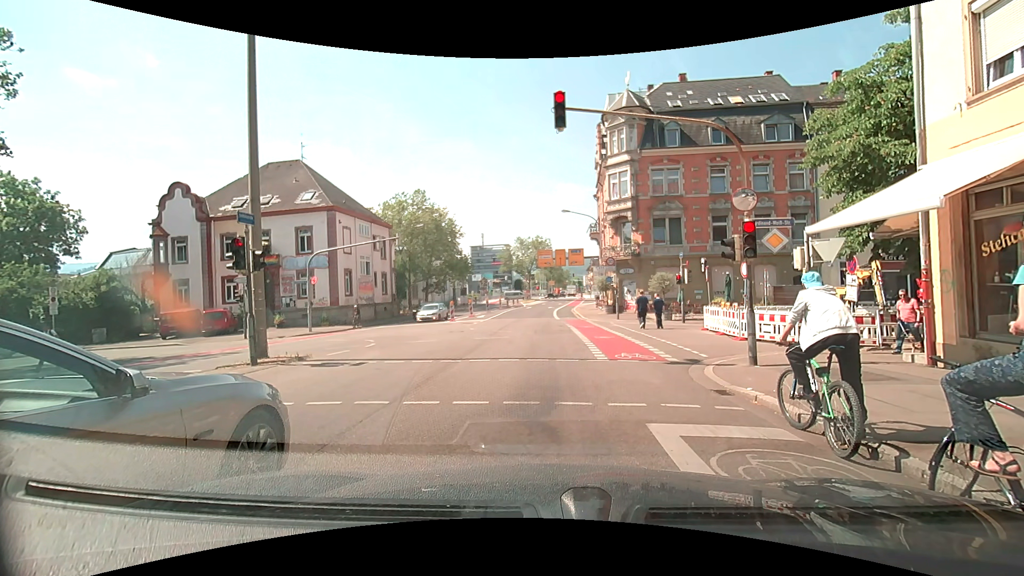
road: secondary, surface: asphalt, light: Day
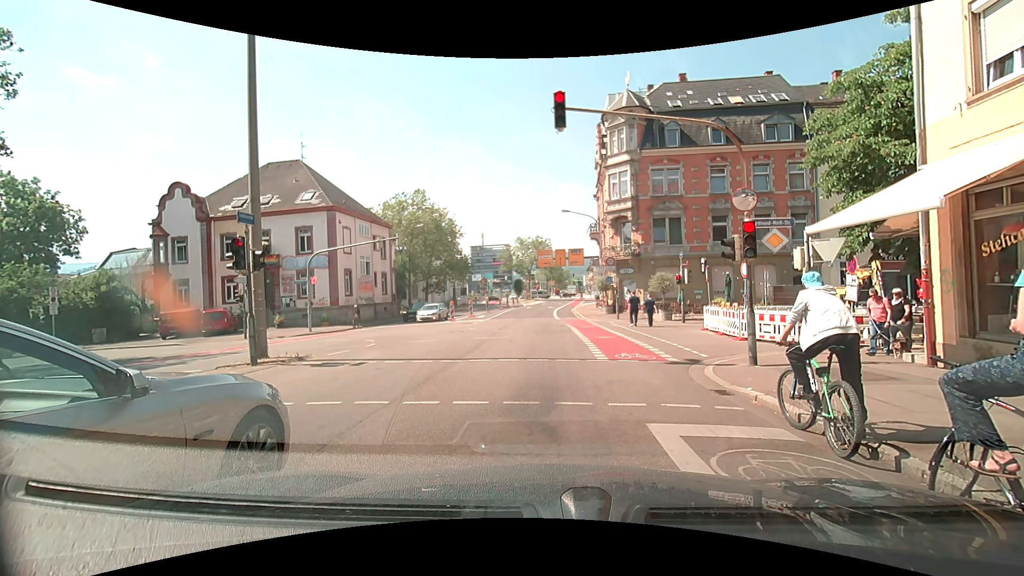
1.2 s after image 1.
(0.0, 0.0) m; 0°
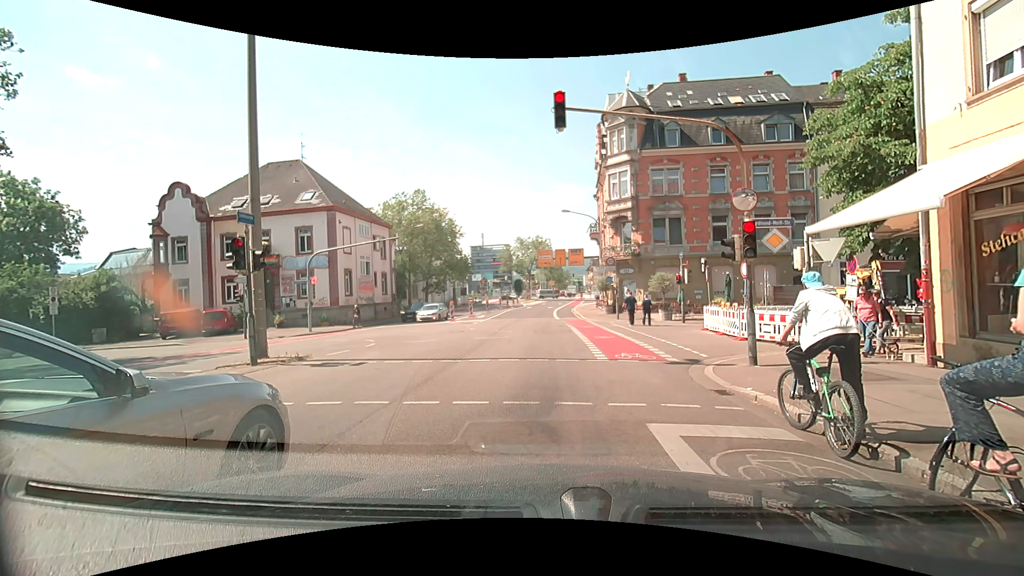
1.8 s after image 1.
(0.0, 0.0) m; 0°
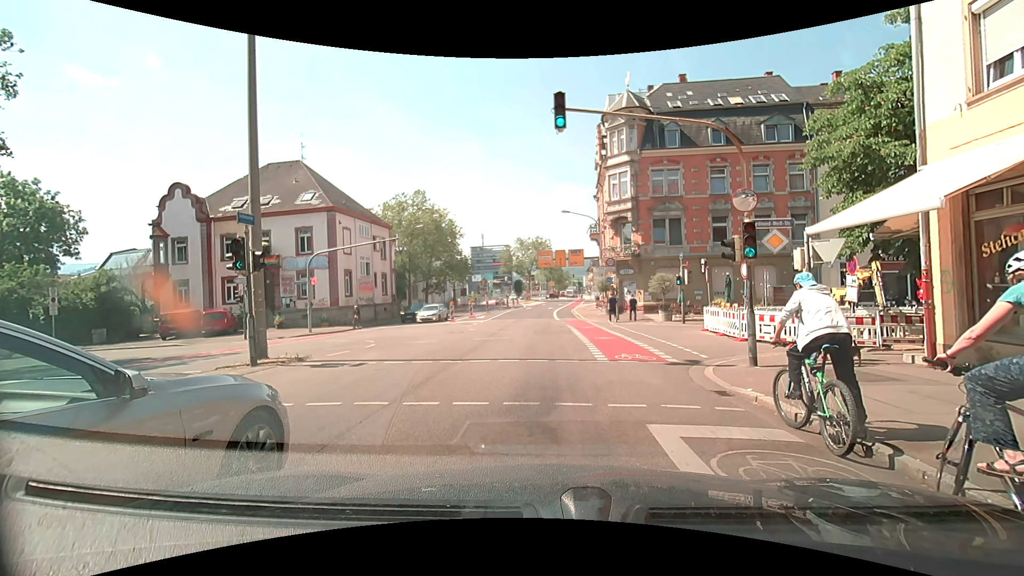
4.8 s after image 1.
(0.0, 0.0) m; 0°
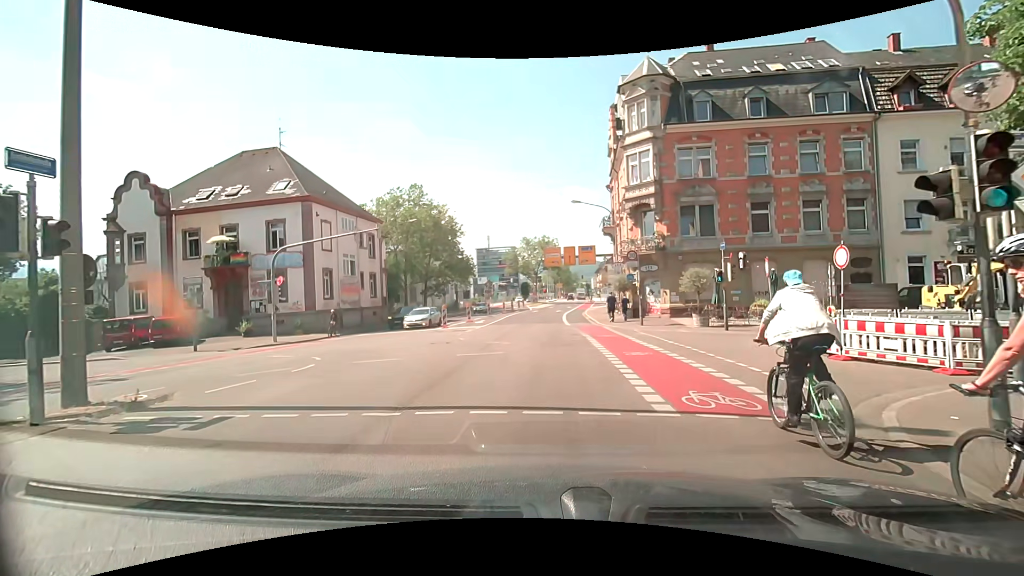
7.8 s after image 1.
(0.0, +6.1) m; -1°
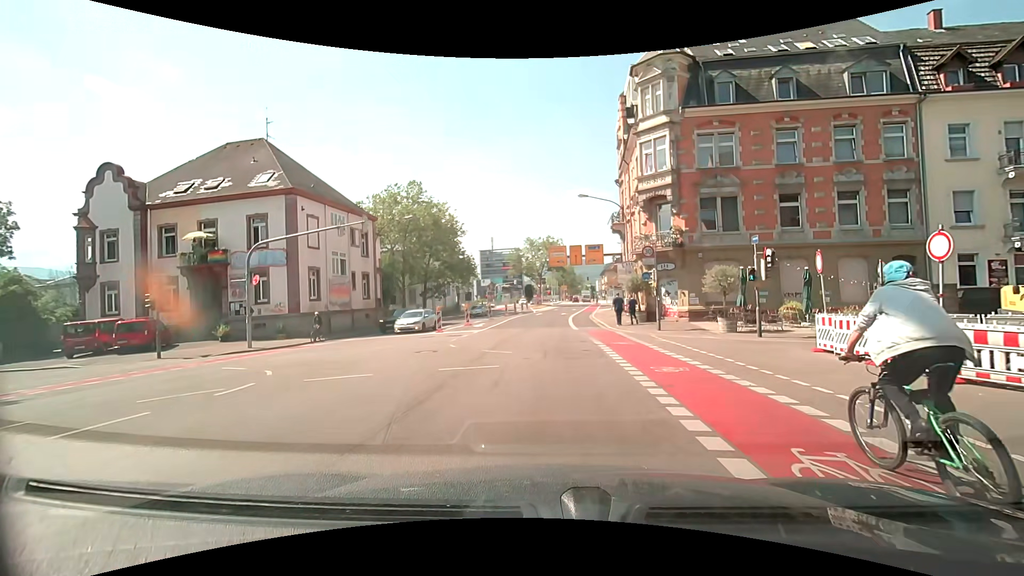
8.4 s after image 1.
(+0.1, +3.2) m; +1°
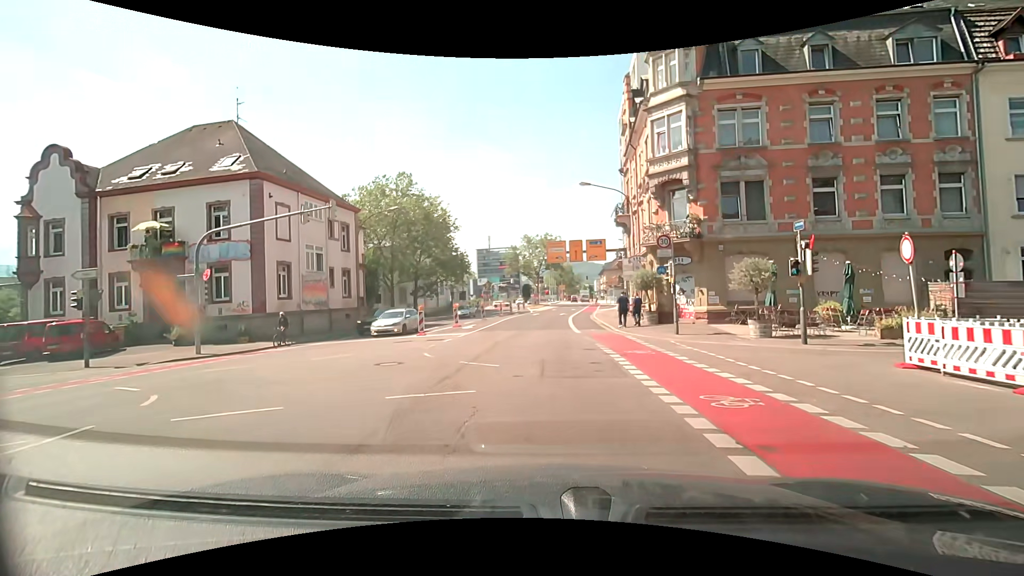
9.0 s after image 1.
(0.0, +3.9) m; 0°
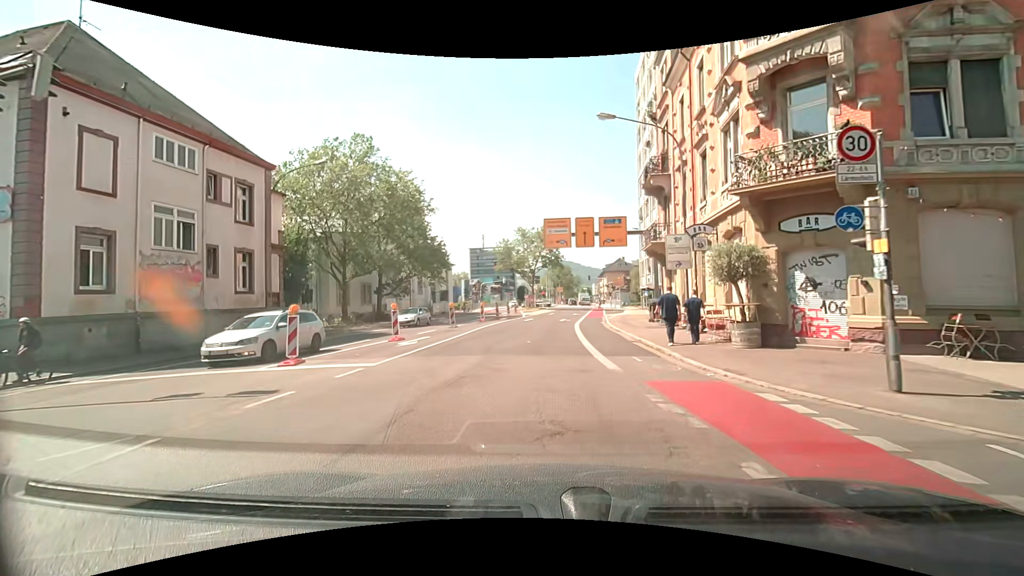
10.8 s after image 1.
(+0.1, +13.2) m; 0°
(0, +10) (0, +20) (+1, +30) (+2, +40) (+3, +50) (+5, +60) (+8, +69) (+11, +79) (+15, +88) (+23, +94) m
